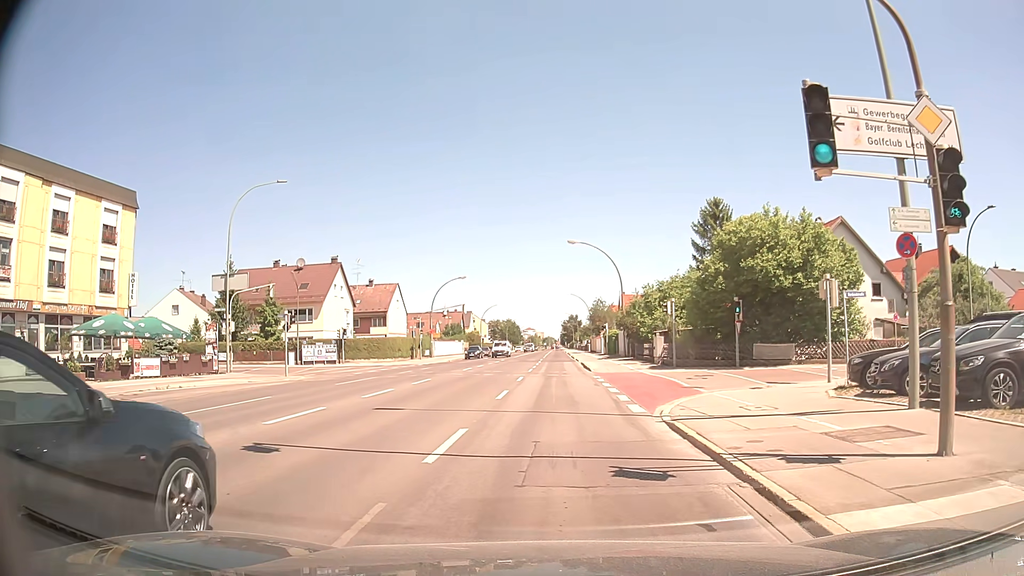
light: Day
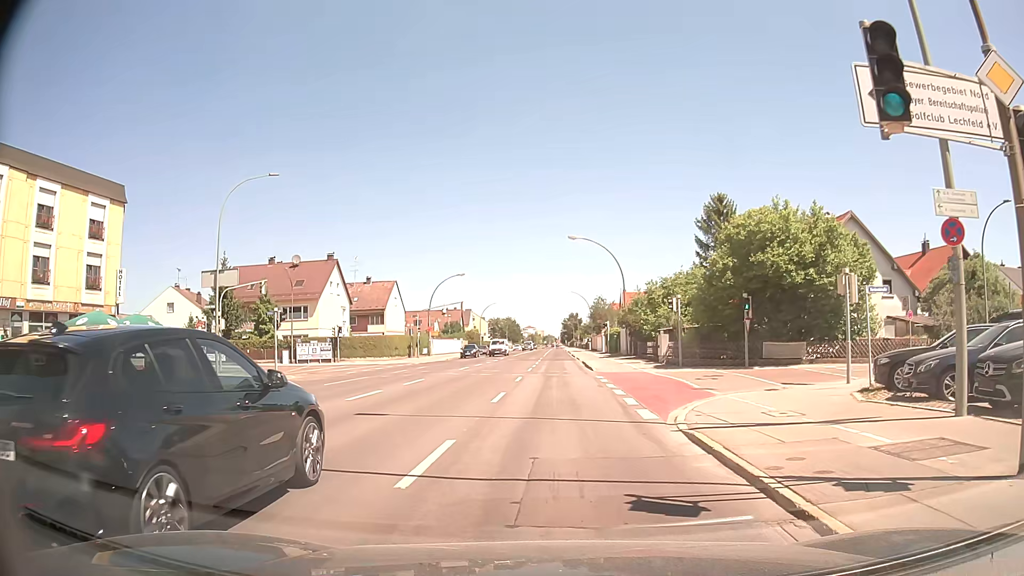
(0.0, +1.5) m; -2°
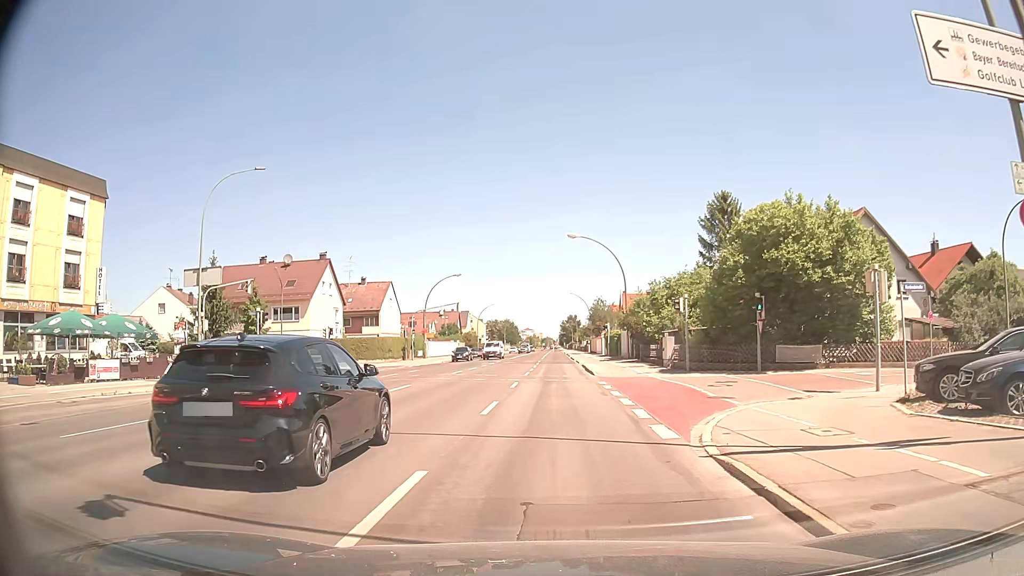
(0.0, +2.2) m; -1°
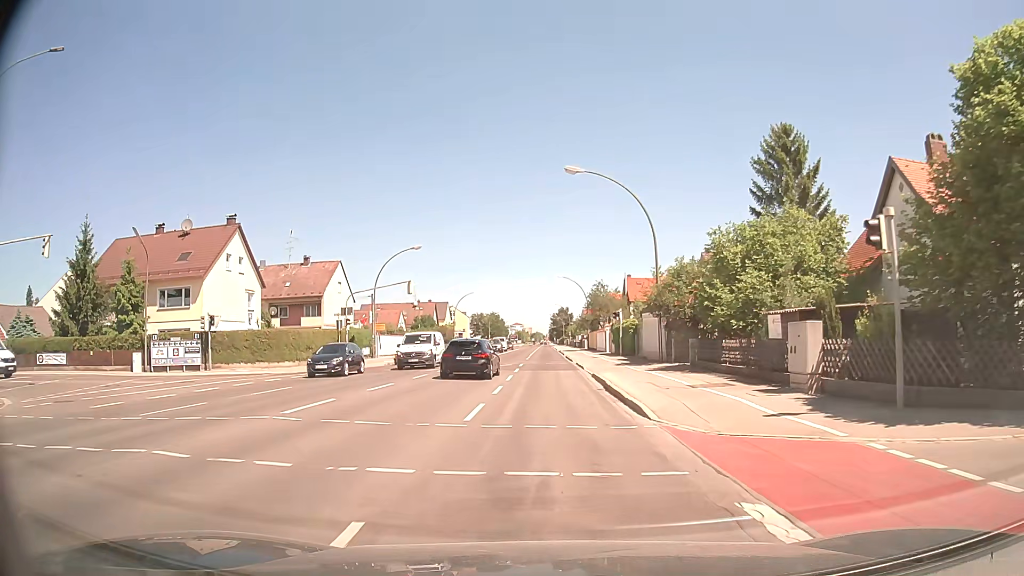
(+0.6, +20.3) m; +2°
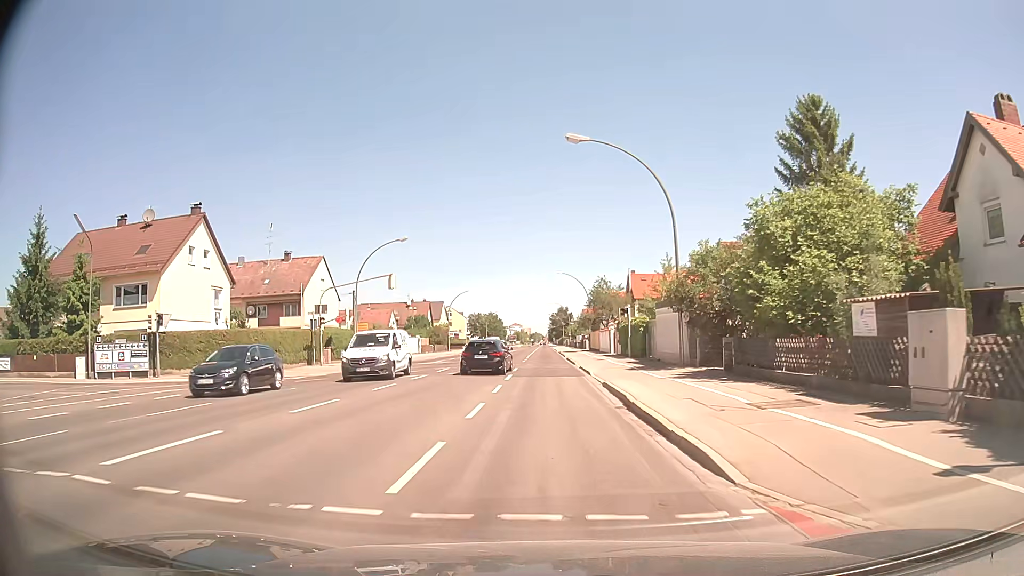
(0.0, +5.7) m; 0°
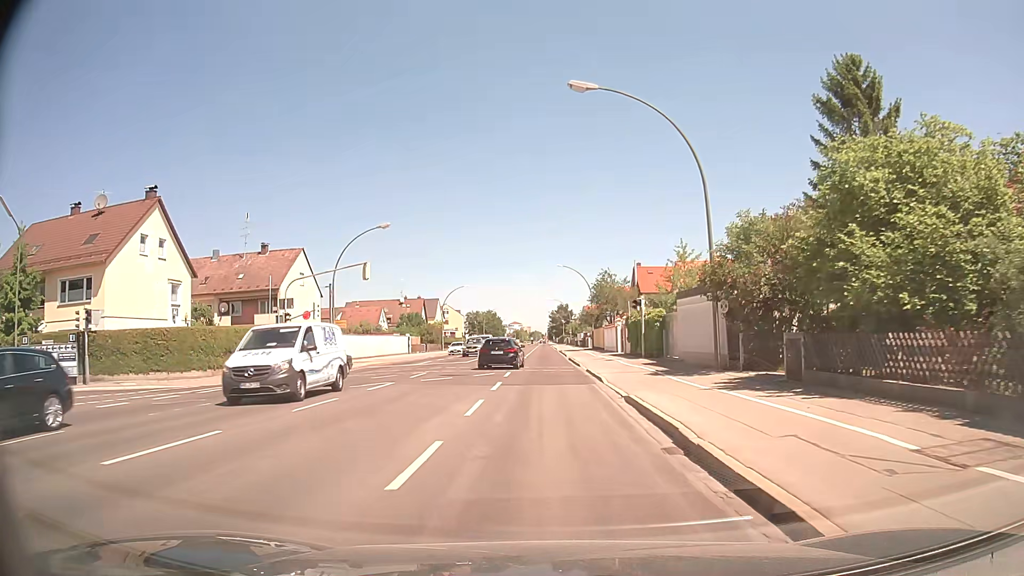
(0.0, +6.2) m; 0°
